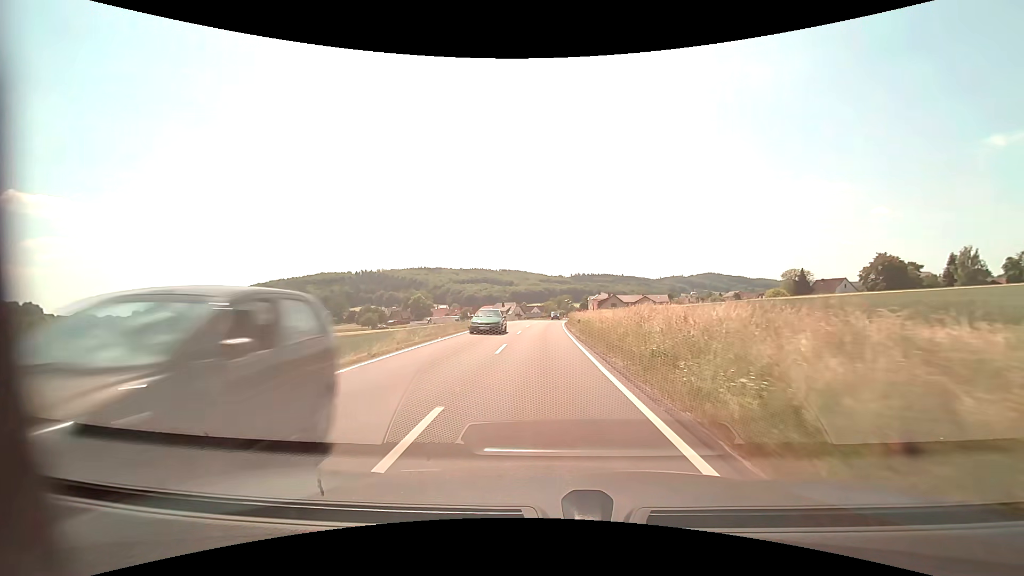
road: secondary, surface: asphalt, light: Day
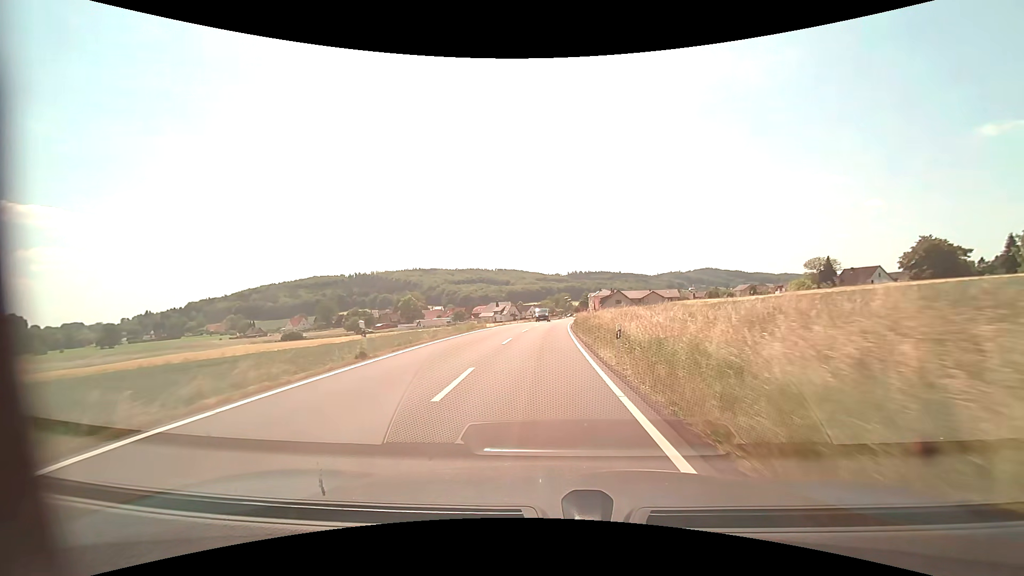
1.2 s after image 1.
(+0.1, +19.4) m; 0°
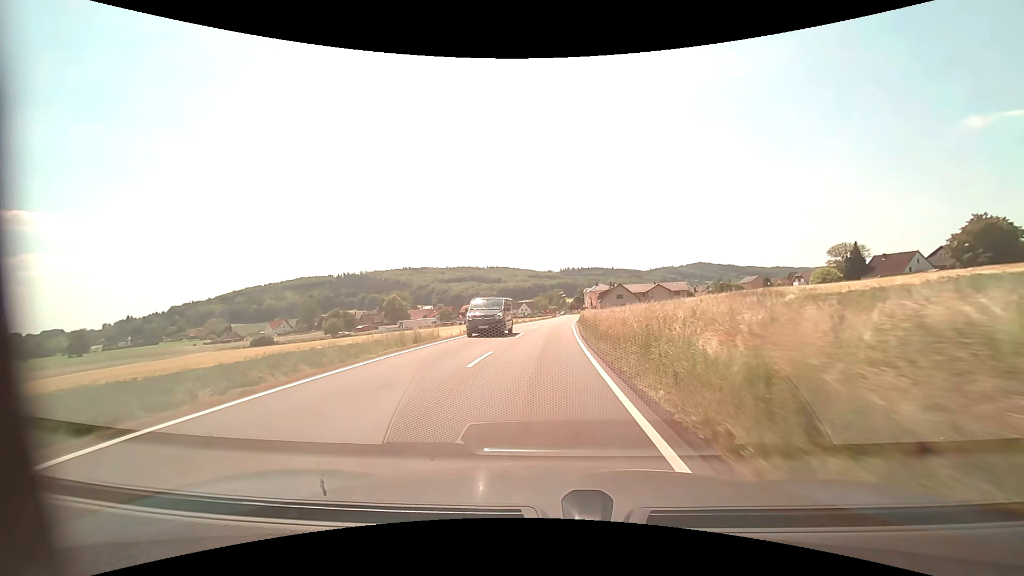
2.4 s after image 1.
(+0.1, +19.9) m; +1°
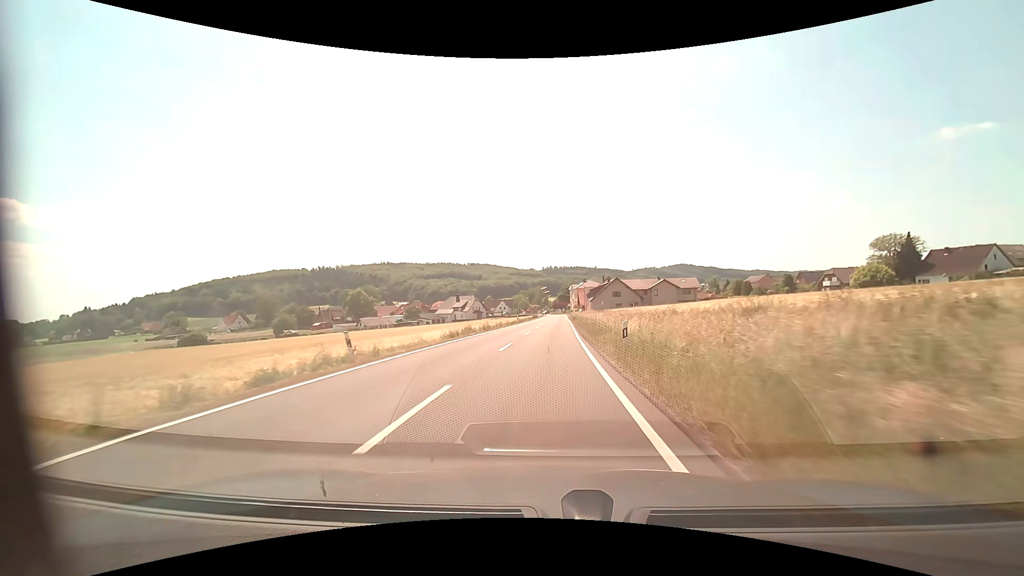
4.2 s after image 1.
(+0.5, +30.7) m; +2°
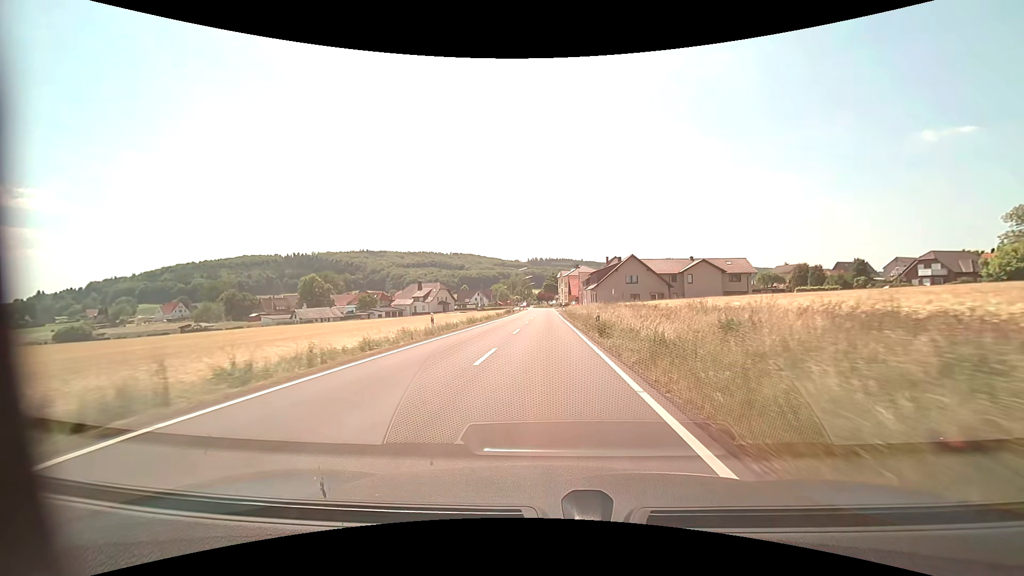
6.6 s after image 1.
(+0.9, +41.4) m; +2°
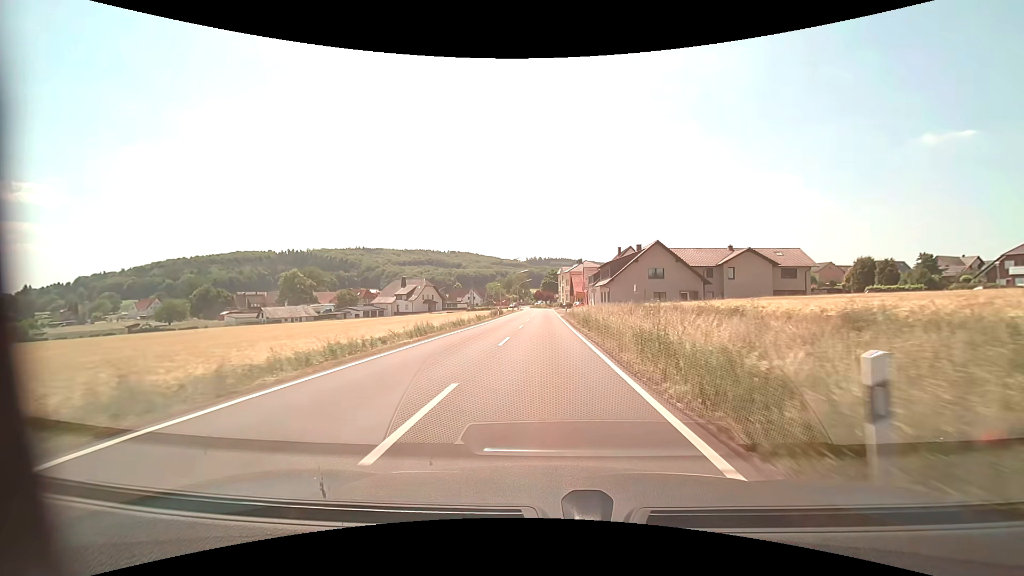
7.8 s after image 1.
(0.0, +18.5) m; 0°
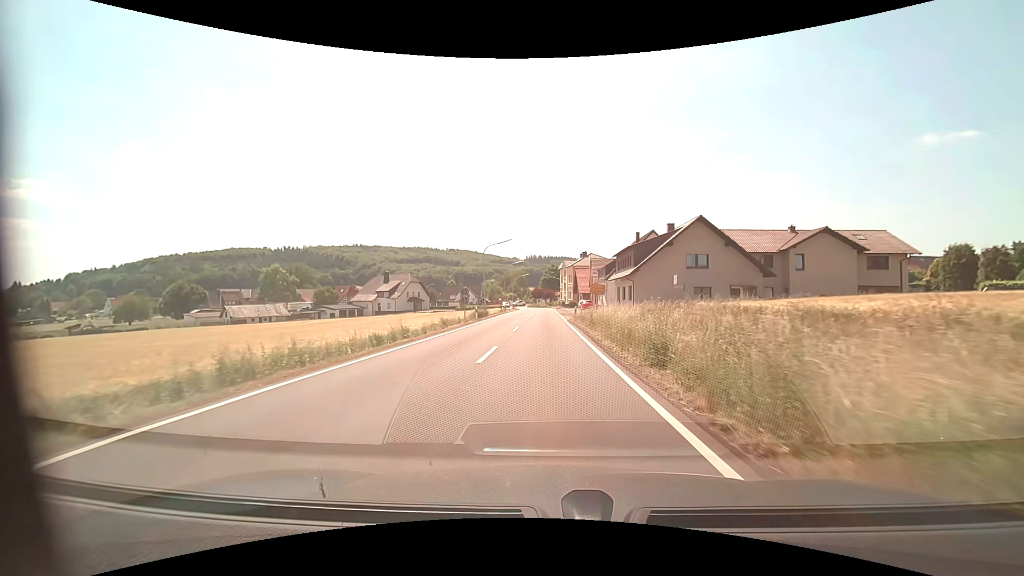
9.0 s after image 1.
(0.0, +16.8) m; 0°
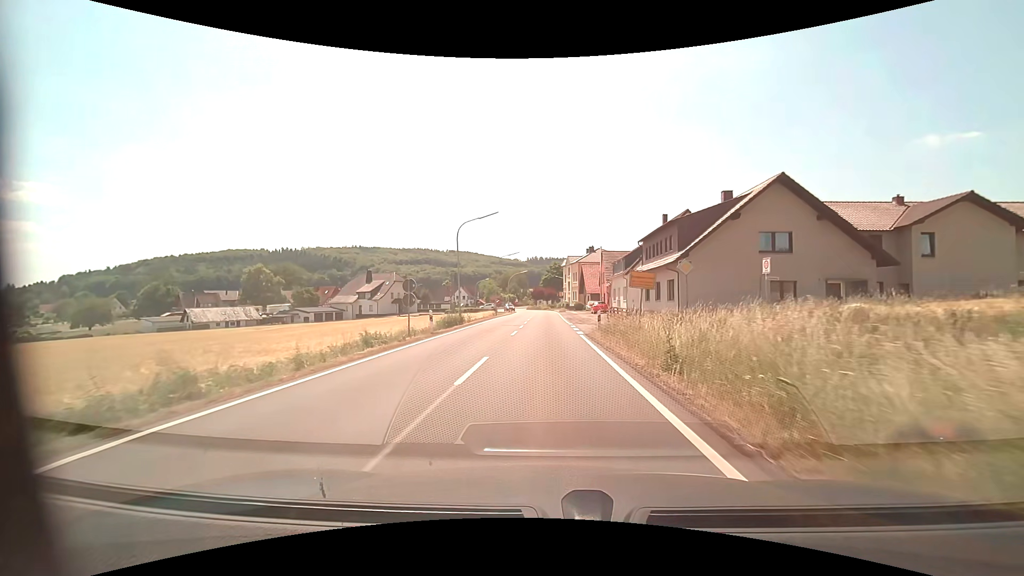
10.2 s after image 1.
(0.0, +14.9) m; 0°
